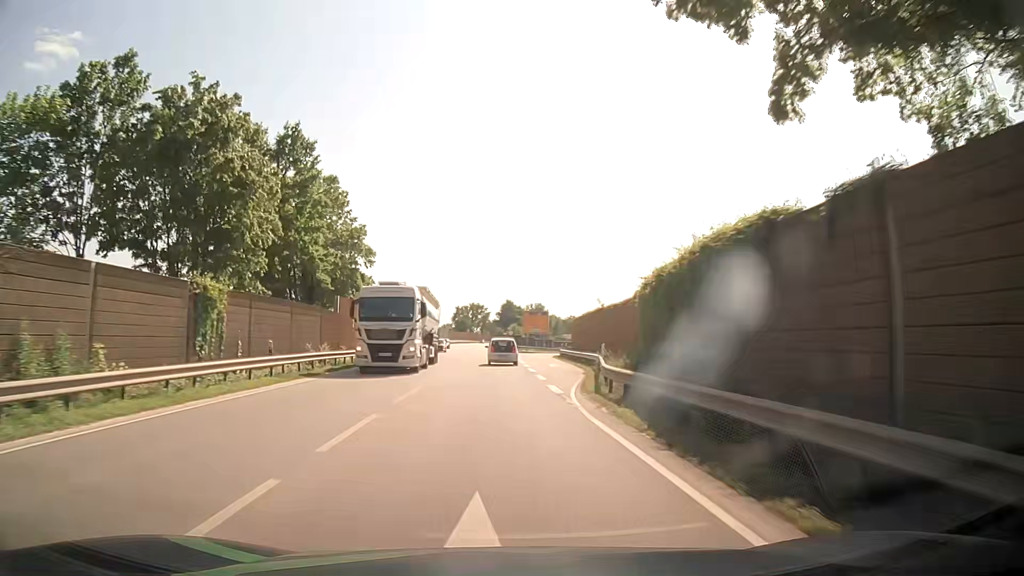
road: primary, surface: asphalt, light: Day
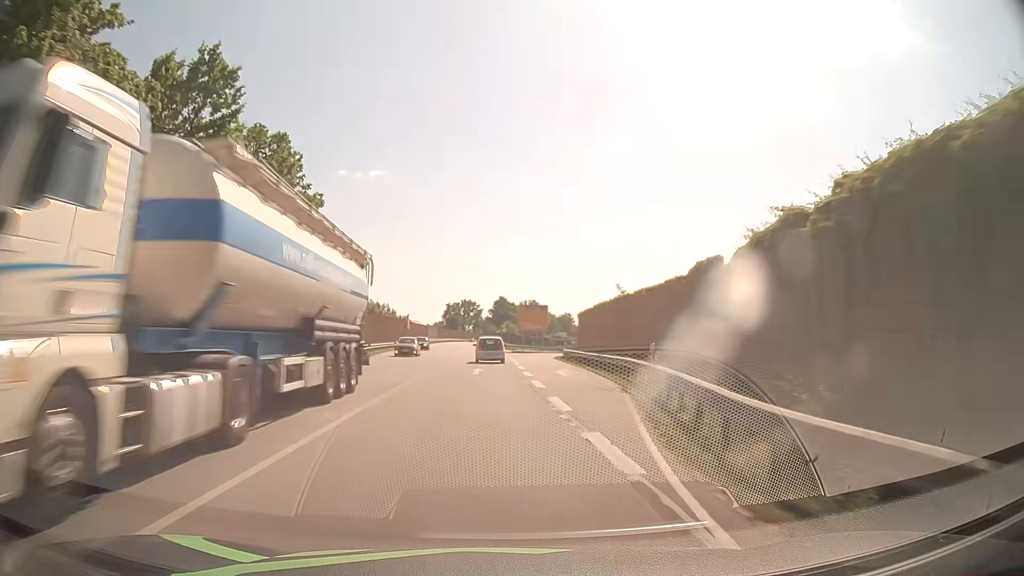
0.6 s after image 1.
(+0.1, +10.8) m; +1°
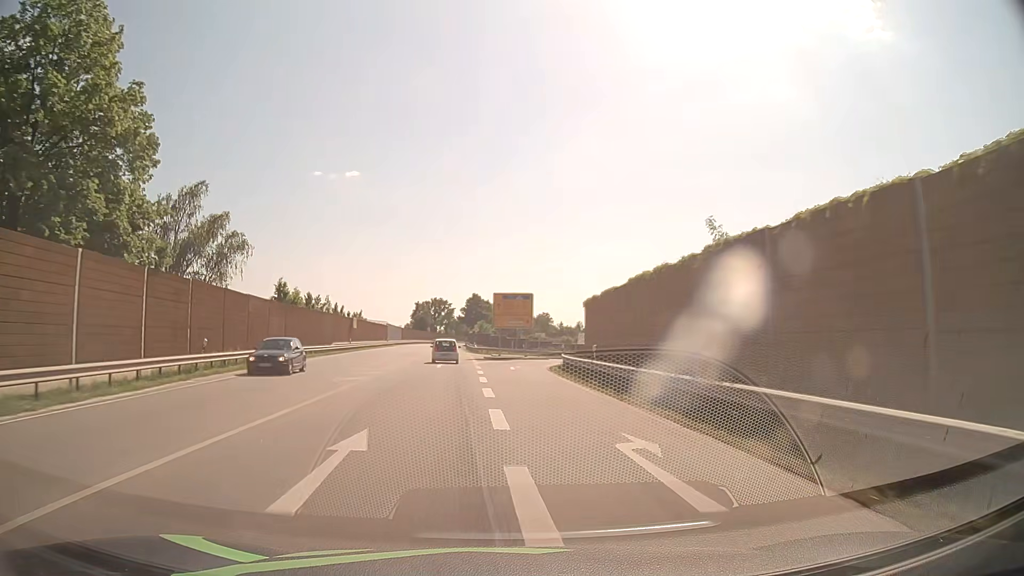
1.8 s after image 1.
(+0.4, +20.2) m; +2°
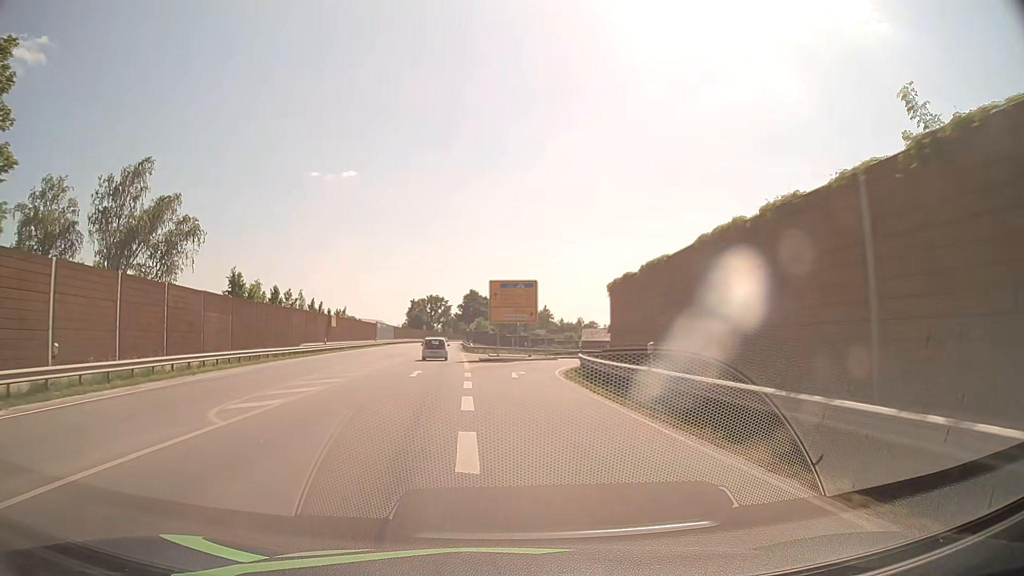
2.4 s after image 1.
(0.0, +9.4) m; 0°
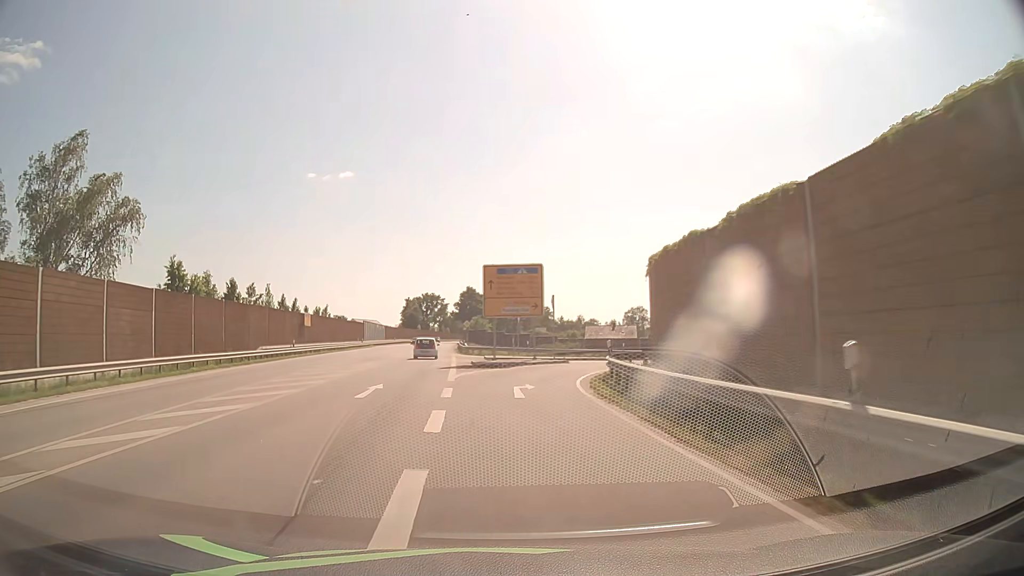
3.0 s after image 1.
(0.0, +8.8) m; 0°
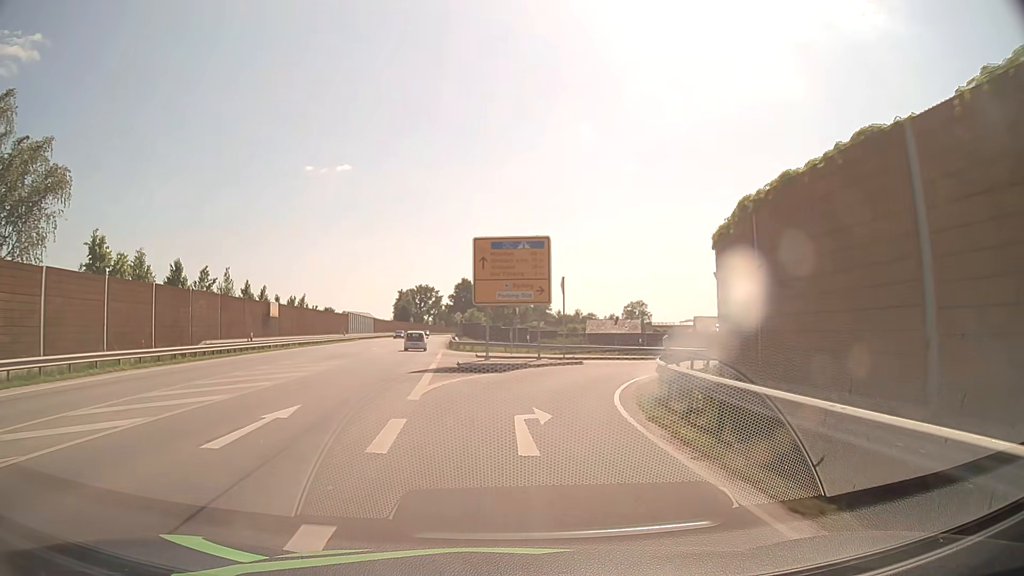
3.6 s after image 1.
(0.0, +8.0) m; 0°
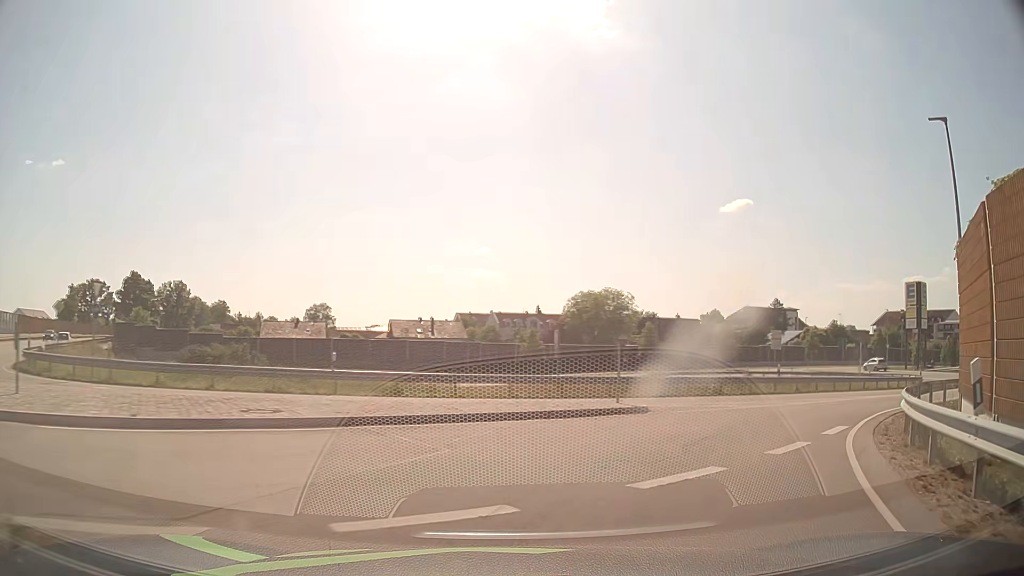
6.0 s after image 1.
(+3.4, +24.3) m; +24°
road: unclassified
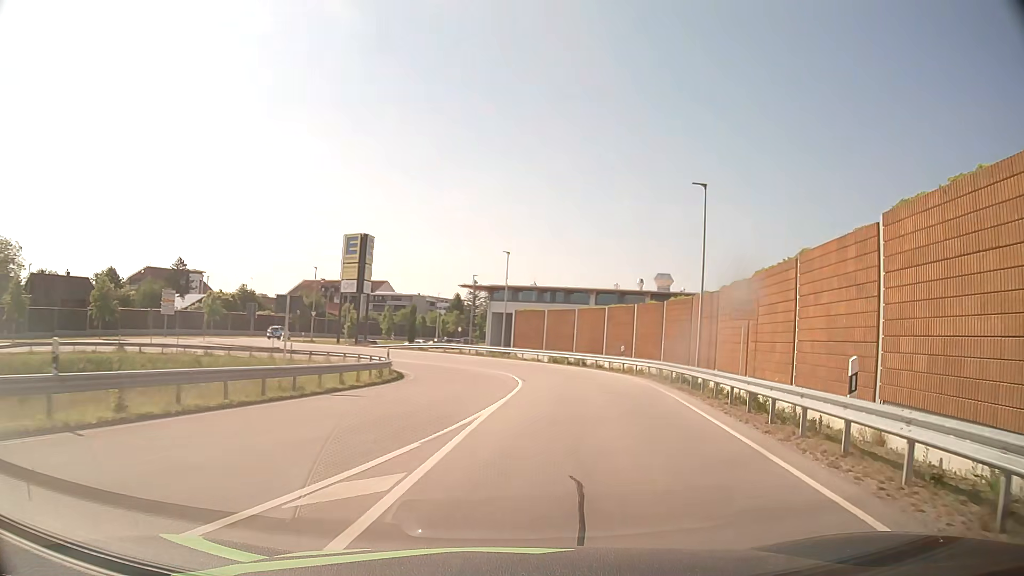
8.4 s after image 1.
(+9.6, +19.4) m; +51°
